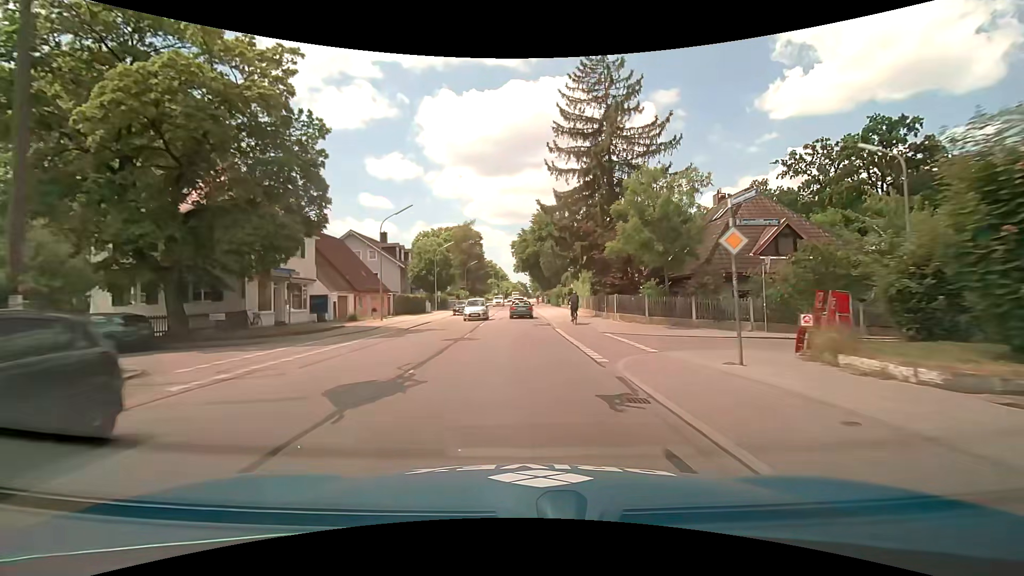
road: tertiary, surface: asphalt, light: Day
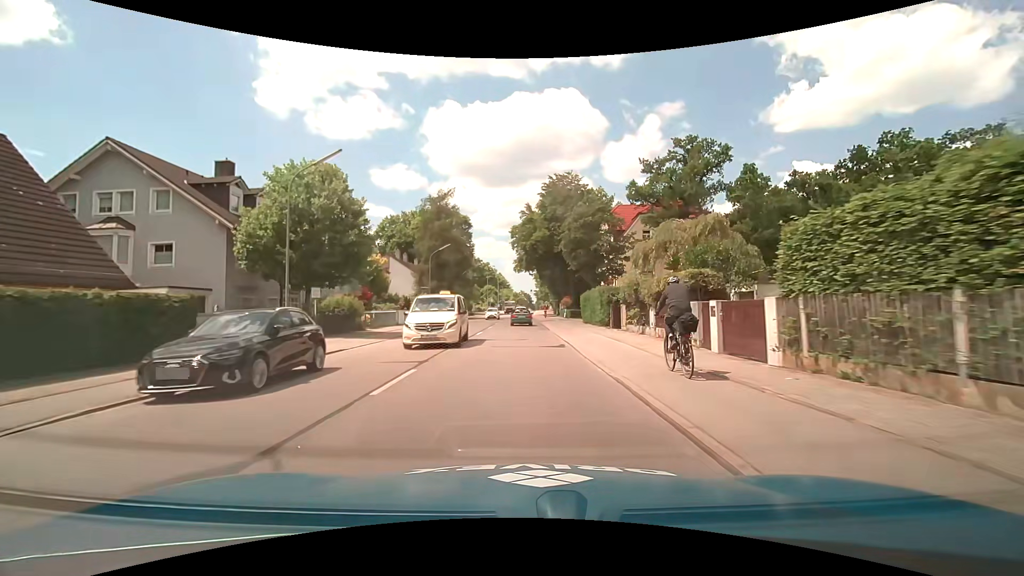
(-0.2, +38.0) m; -1°
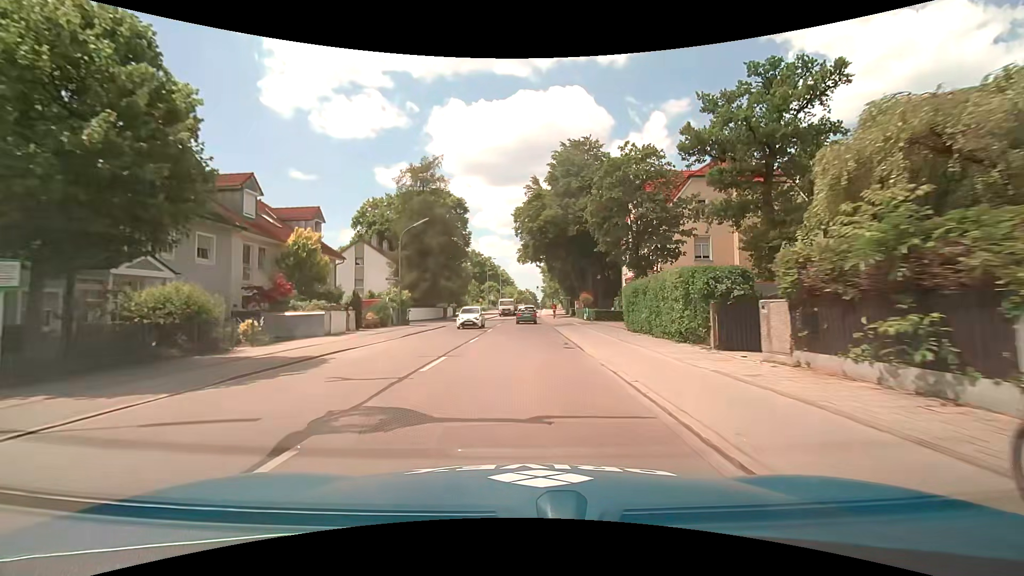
(0.0, +15.1) m; 0°
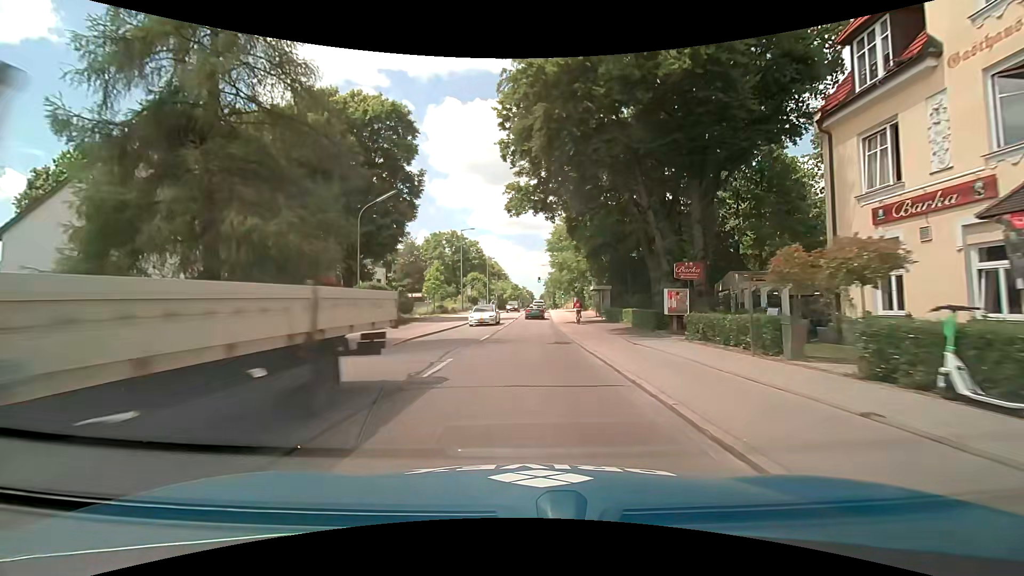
(0.0, +37.9) m; 0°
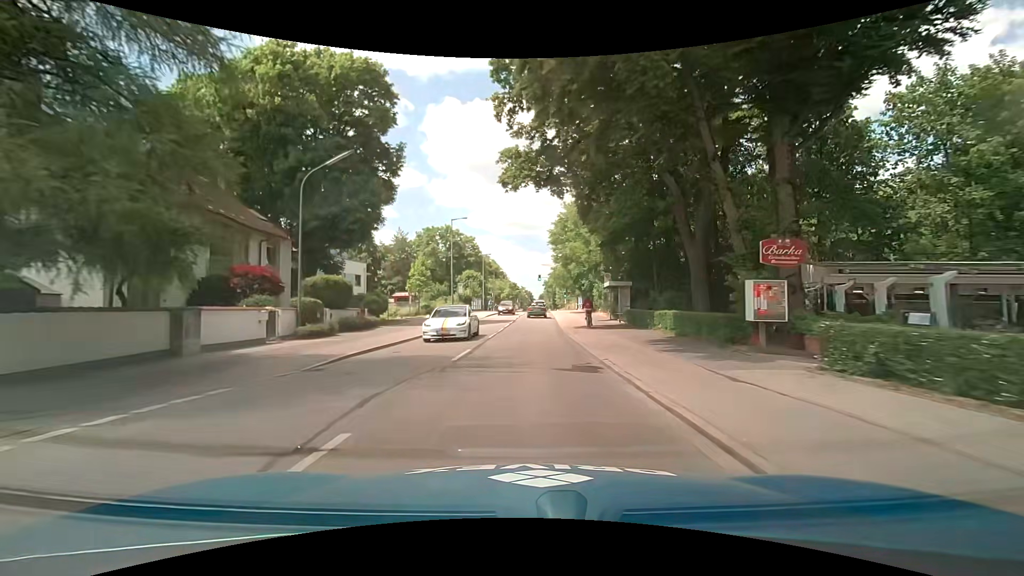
(0.0, +7.6) m; 0°
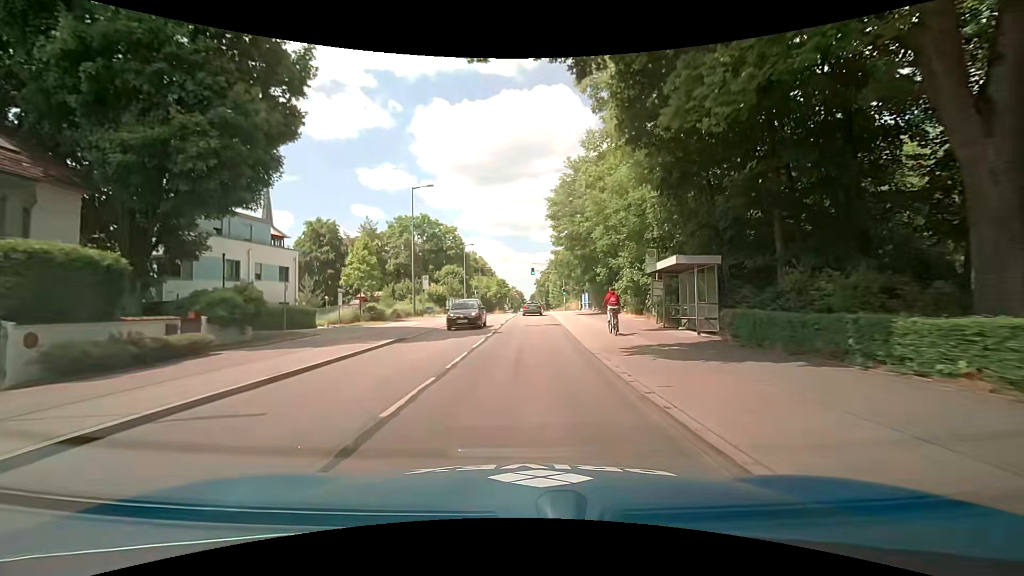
(+0.1, +15.2) m; 0°
(0, +10) (0, +20) (+1, +30) (+1, +40) (+2, +50) (+2, +60) (+2, +70) (+3, +80) (+3, +90) (+4, +100) m
